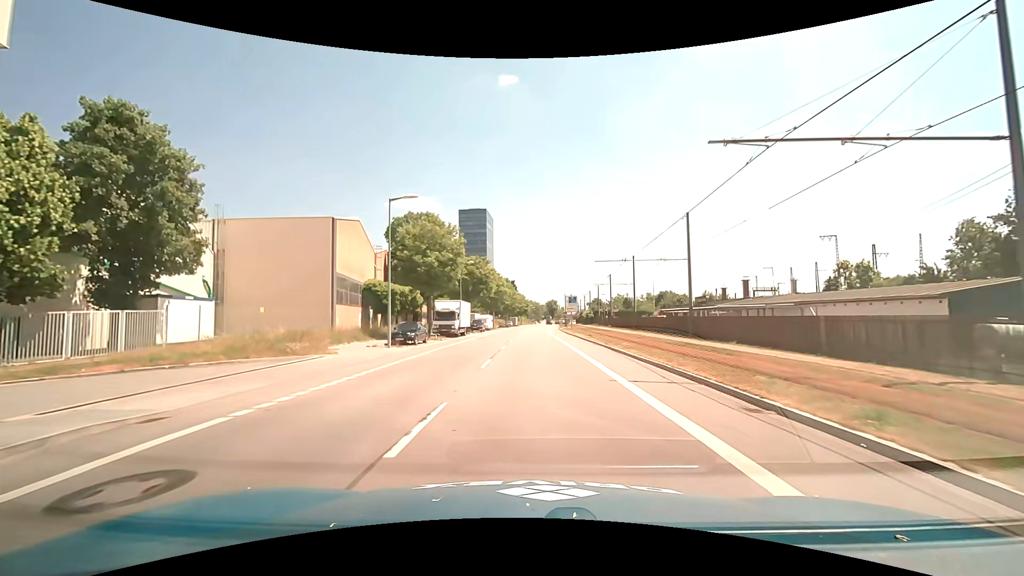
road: unclassified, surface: asphalt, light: Day
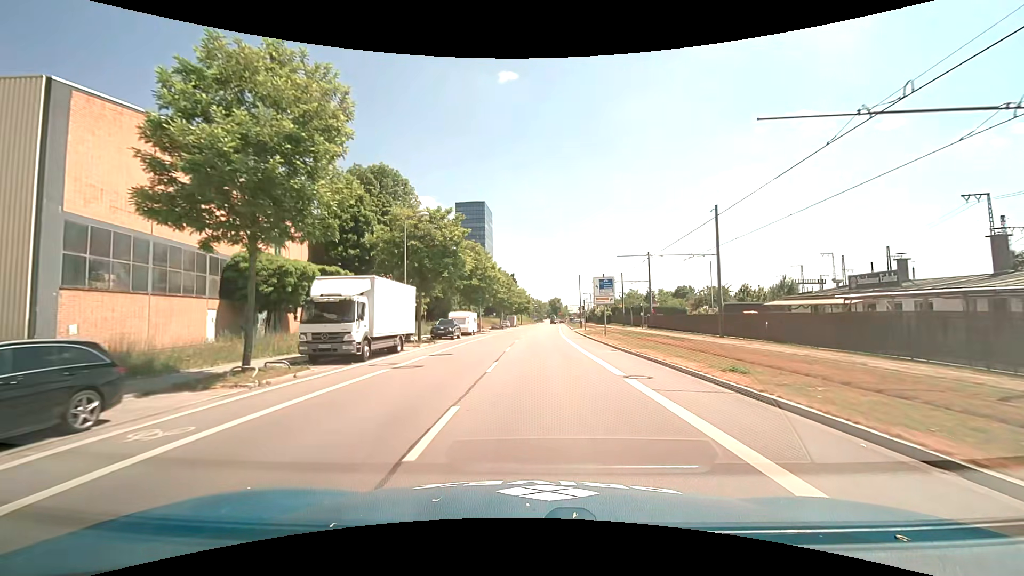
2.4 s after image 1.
(-0.1, +27.1) m; 0°
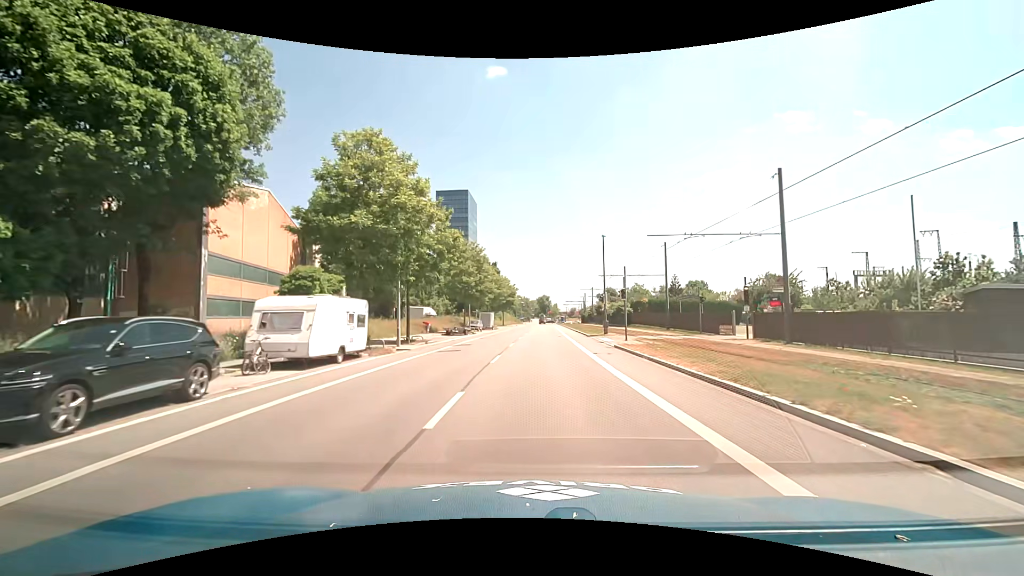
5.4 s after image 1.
(+0.4, +34.1) m; +1°
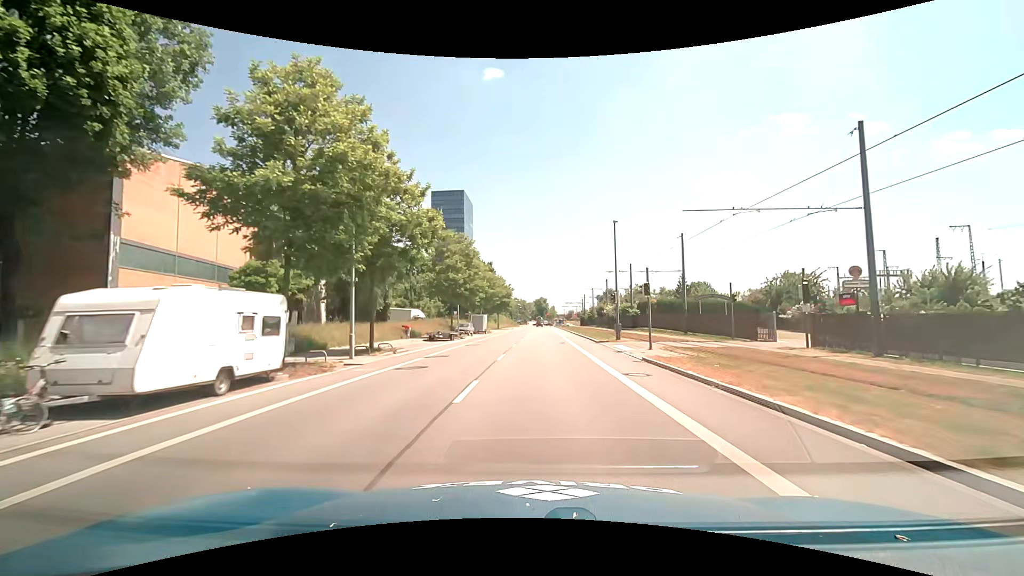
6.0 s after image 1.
(0.0, +6.8) m; +1°
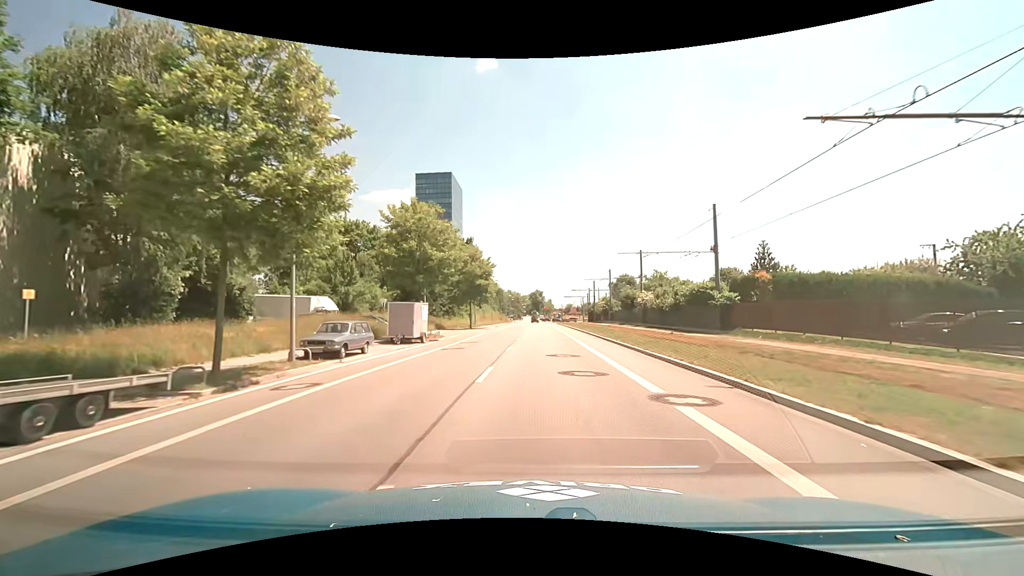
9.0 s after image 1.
(+0.4, +34.3) m; 0°
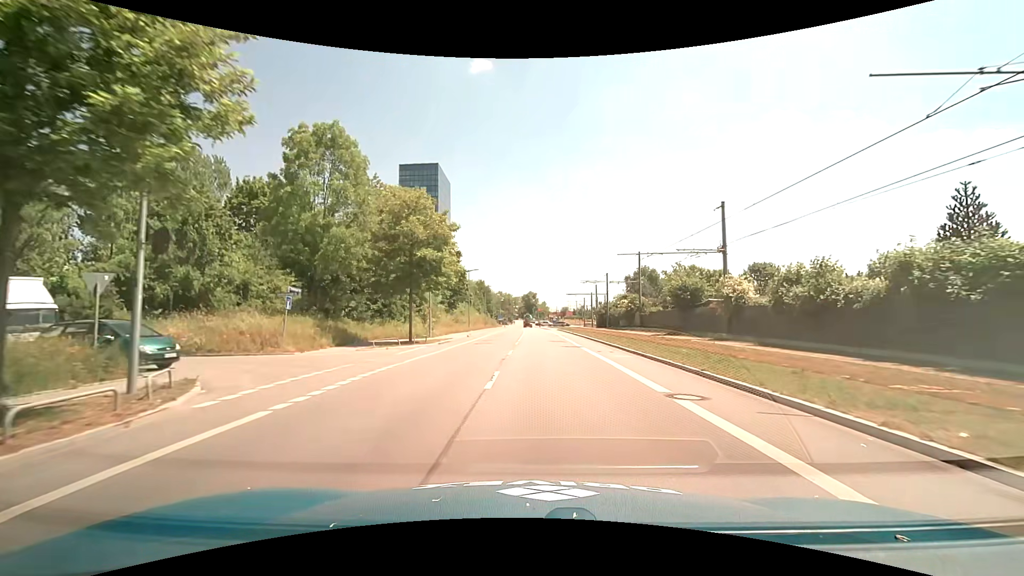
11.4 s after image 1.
(+0.2, +27.5) m; +1°
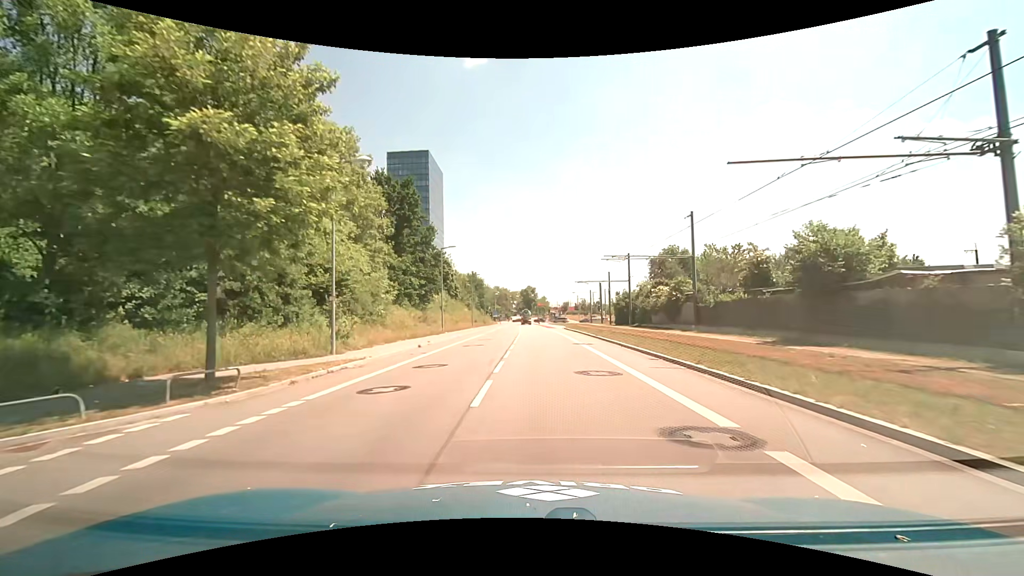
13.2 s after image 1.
(0.0, +19.8) m; 0°
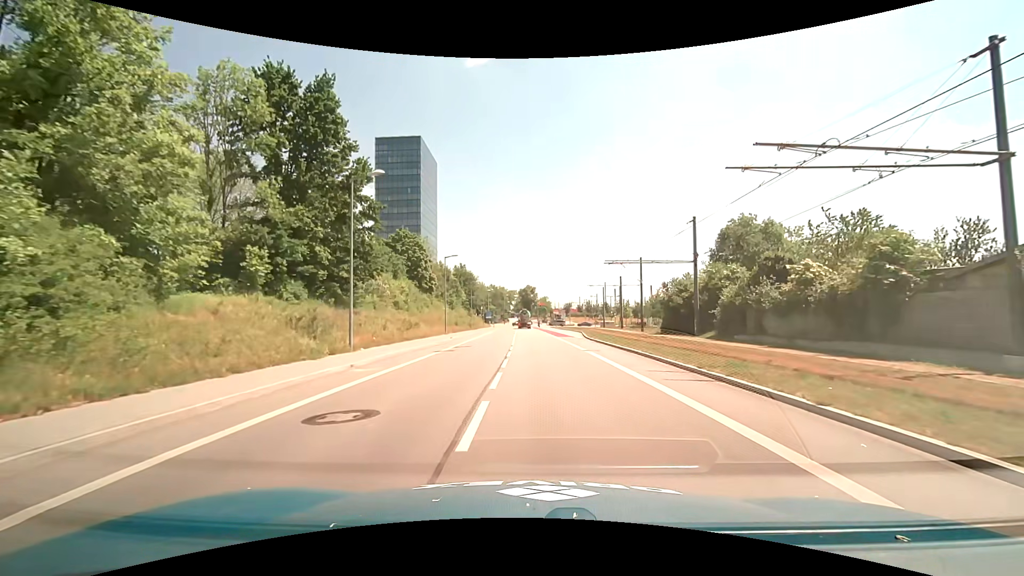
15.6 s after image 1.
(0.0, +25.0) m; 0°
(0, +10) (0, +20) (0, +30) (0, +40) (0, +50) (0, +60) (-1, +70) (-1, +80) (-1, +90) (-1, +100) m
